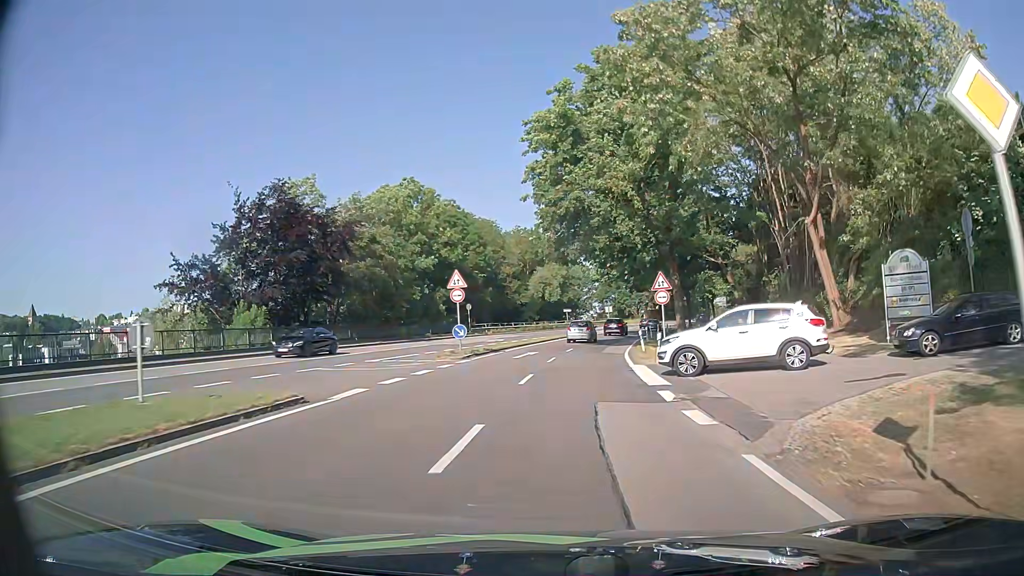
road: primary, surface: asphalt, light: Day
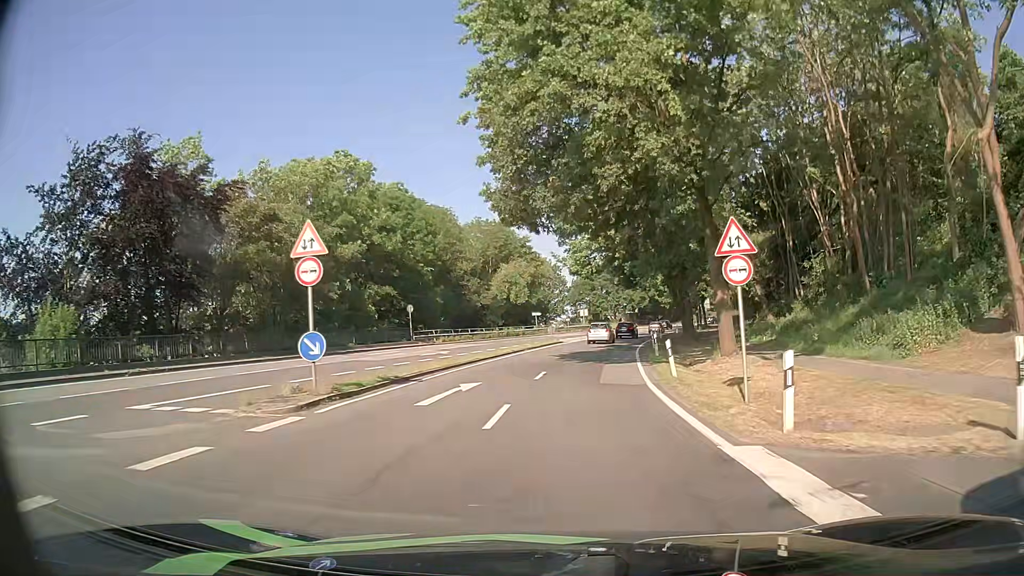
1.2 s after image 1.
(+0.3, +15.2) m; +2°
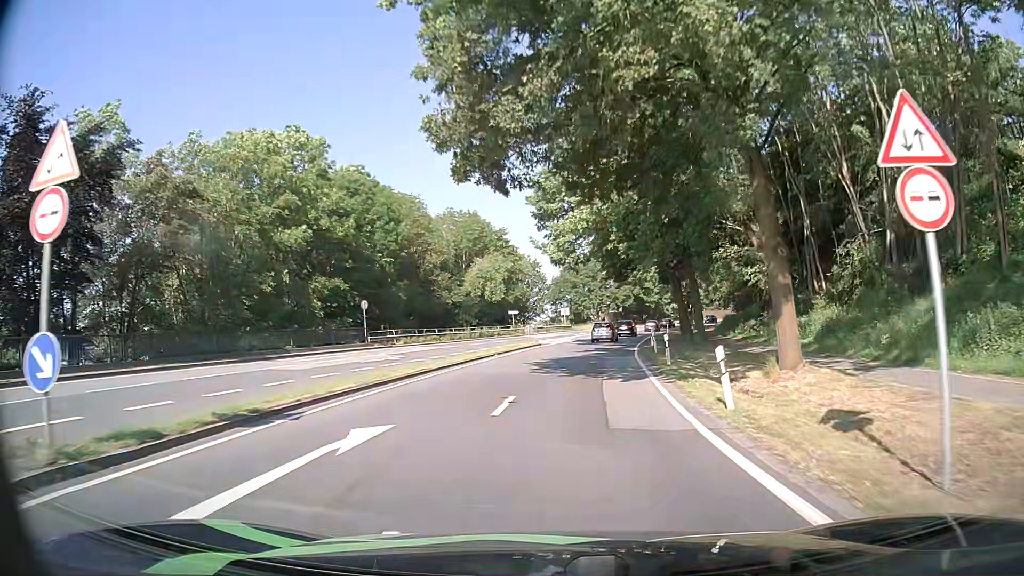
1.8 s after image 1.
(+0.1, +7.8) m; +2°
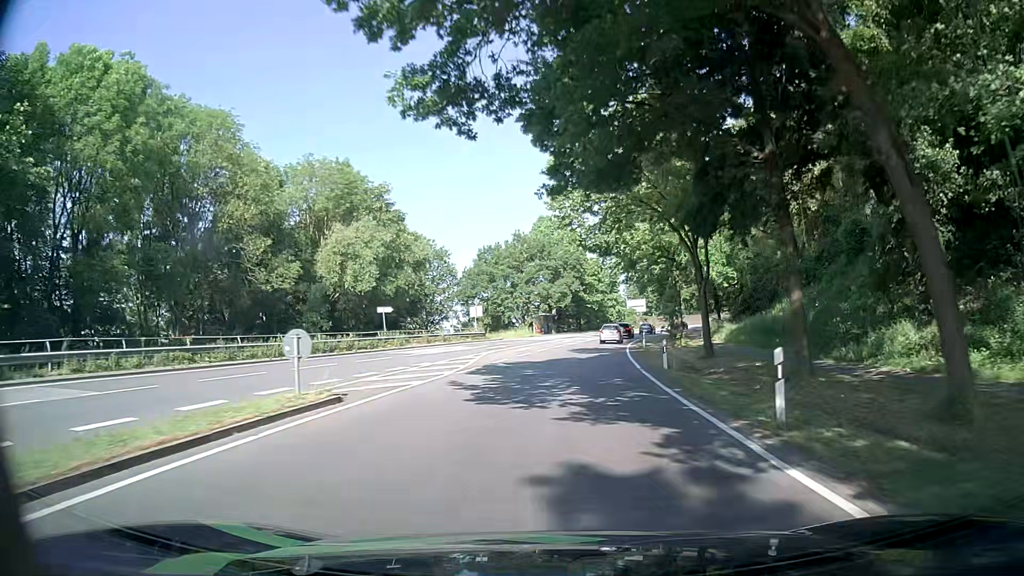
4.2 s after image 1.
(+1.6, +31.9) m; +6°
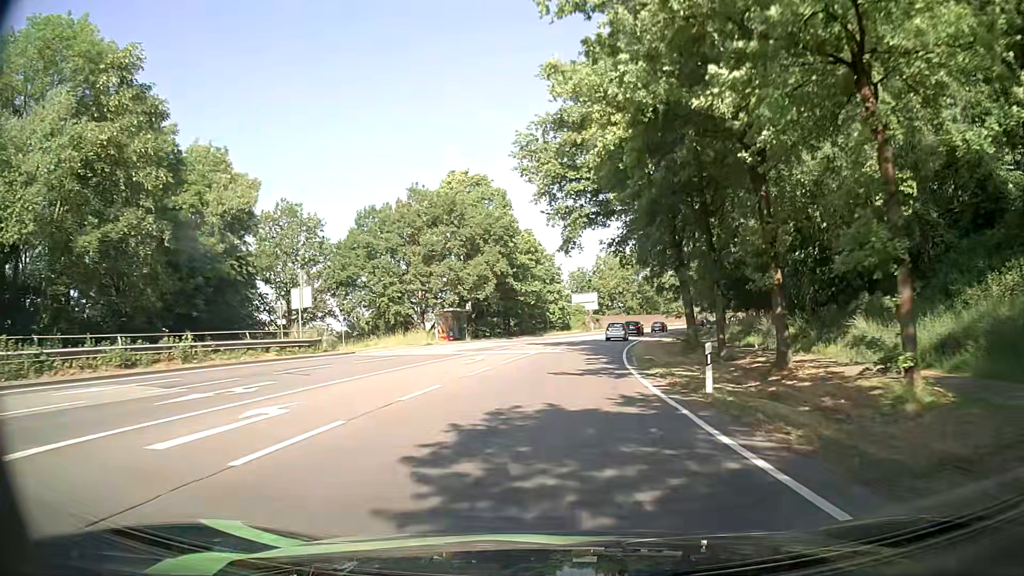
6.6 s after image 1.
(+1.7, +32.9) m; +6°
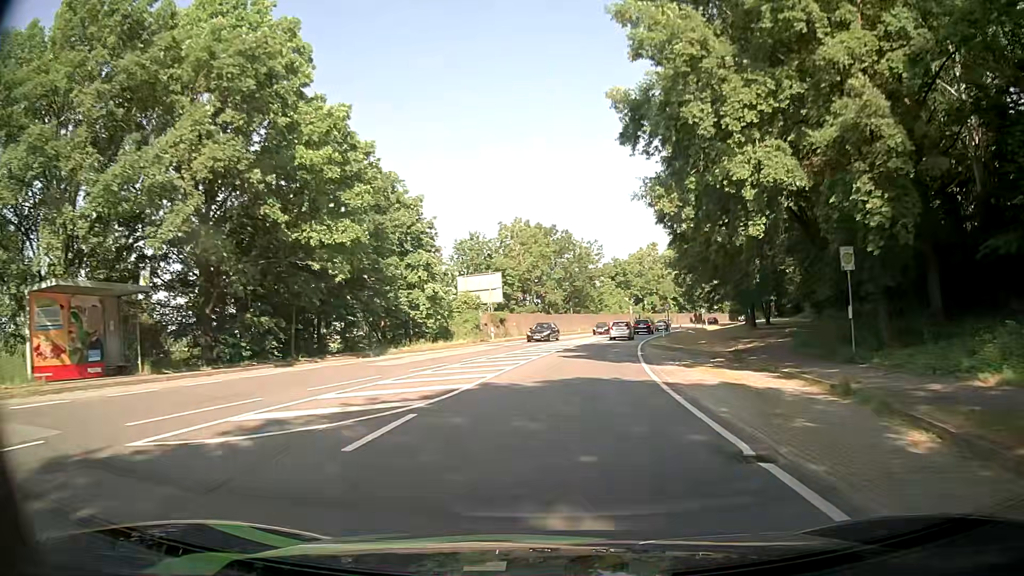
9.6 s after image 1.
(+2.6, +41.9) m; +8°
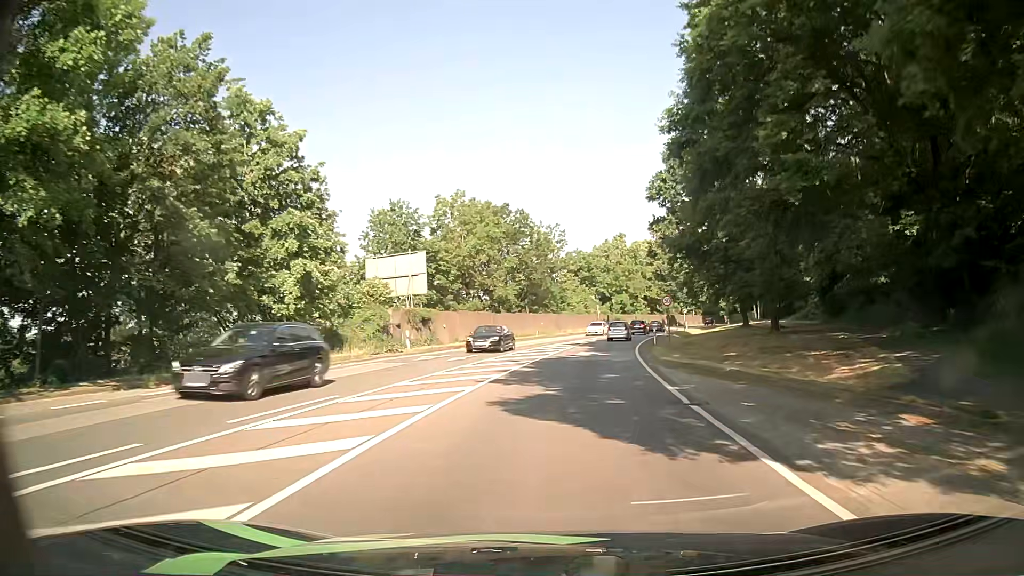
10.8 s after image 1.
(+0.5, +16.9) m; +3°
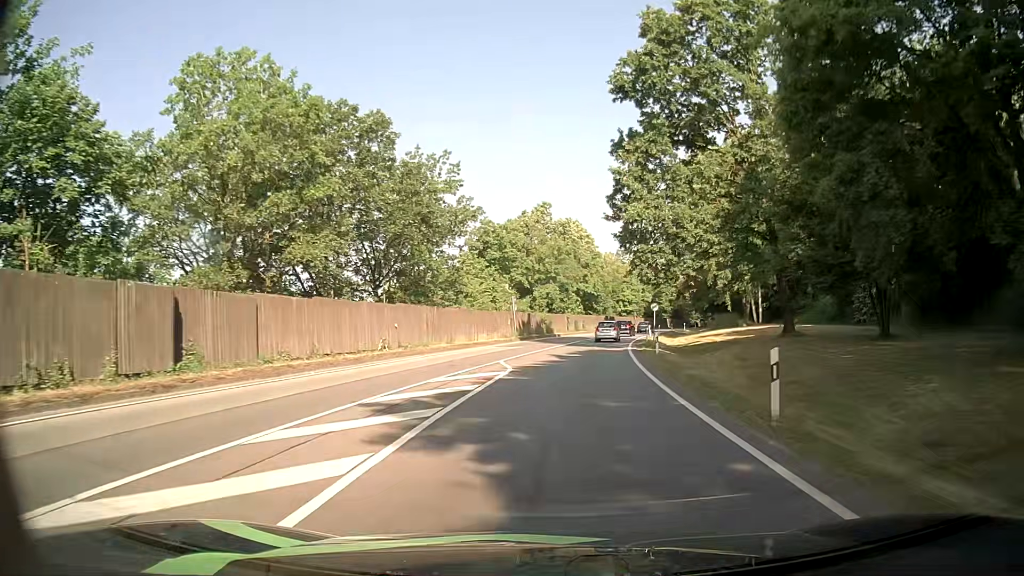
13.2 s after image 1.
(+2.1, +33.4) m; +8°
(0, +10) (+1, +20) (+2, +30) (+3, +40) (+4, +50) (+6, +60) (+8, +69) (+10, +79) (+13, +89) (+15, +98) m
